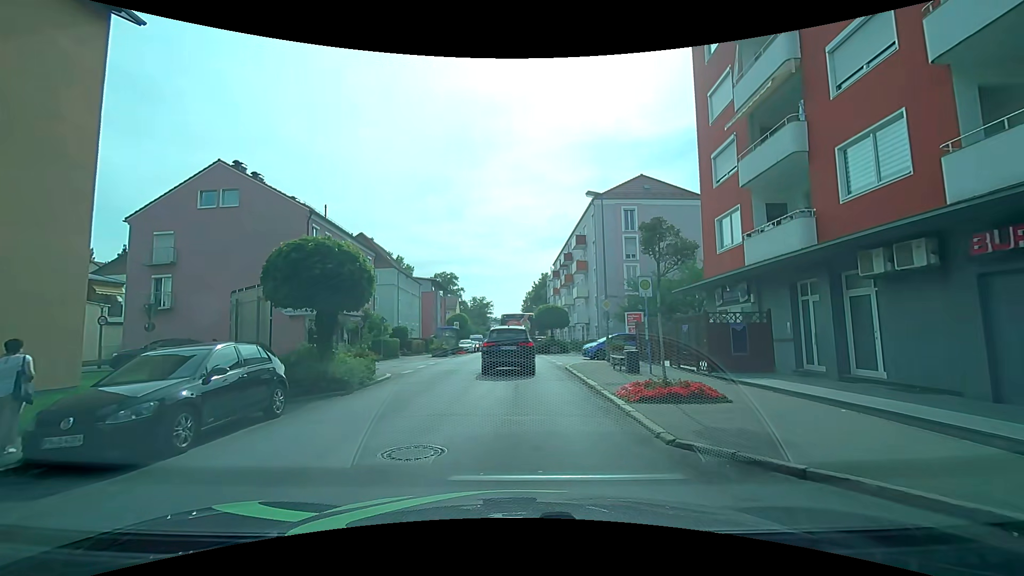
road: tertiary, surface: asphalt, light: Day
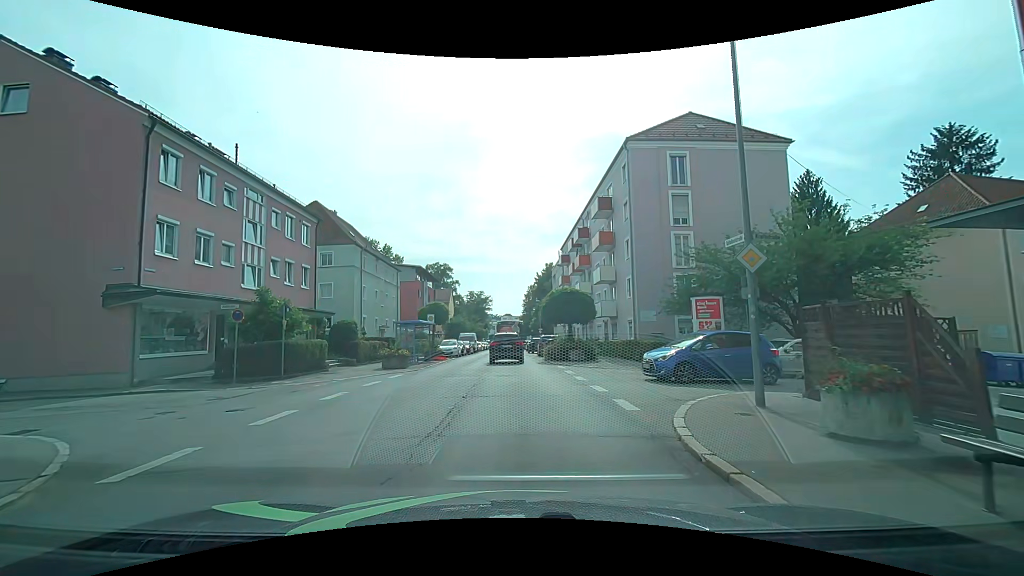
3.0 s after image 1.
(-0.1, +14.6) m; -1°
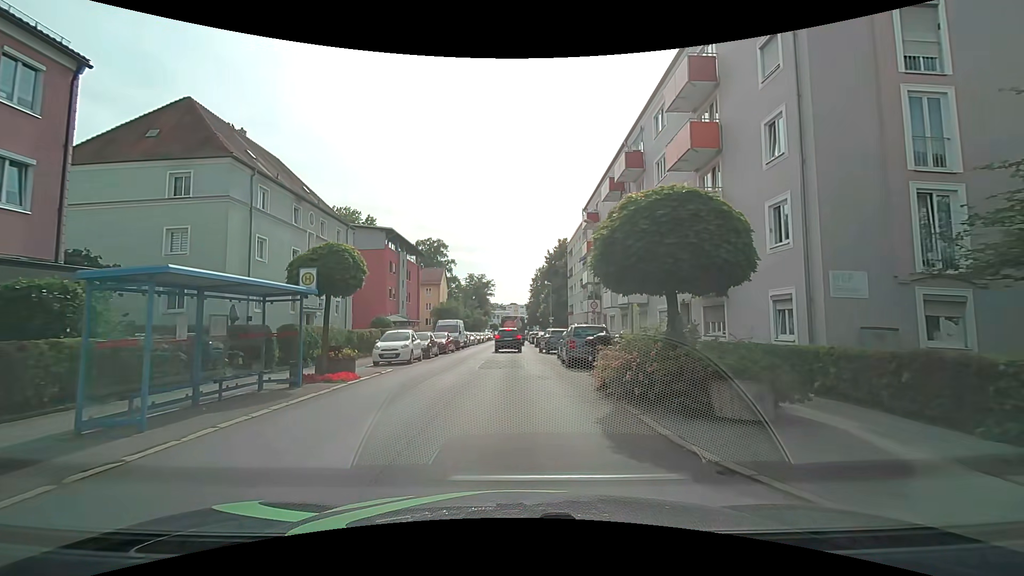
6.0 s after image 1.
(+0.2, +19.5) m; 0°
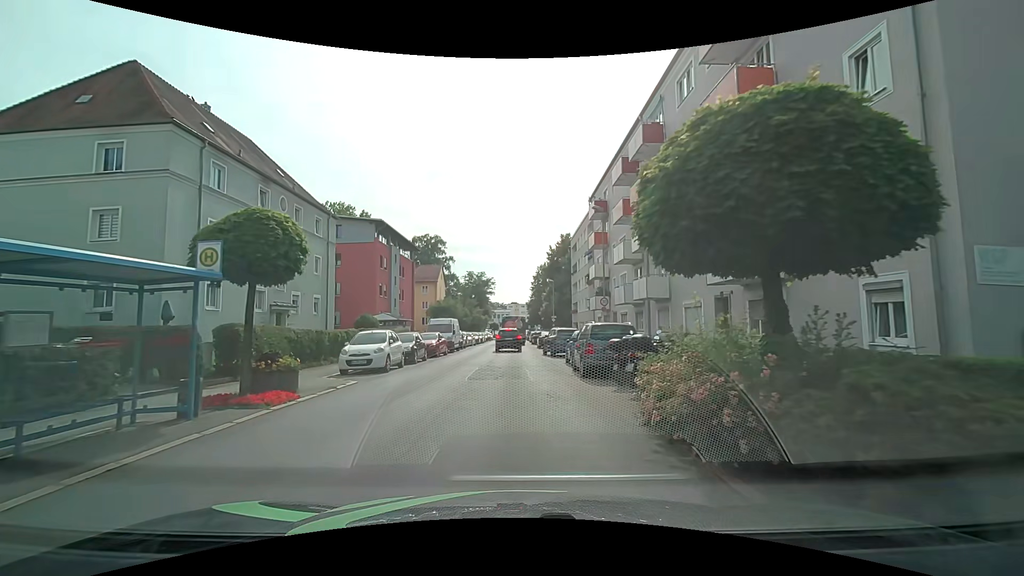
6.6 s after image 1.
(0.0, +4.2) m; 0°
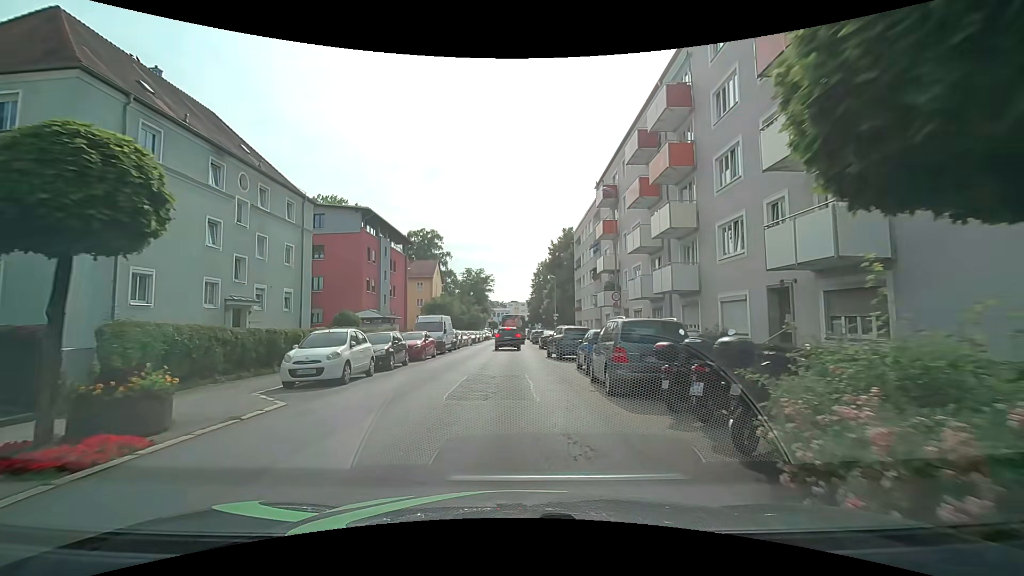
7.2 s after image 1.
(0.0, +4.3) m; 0°
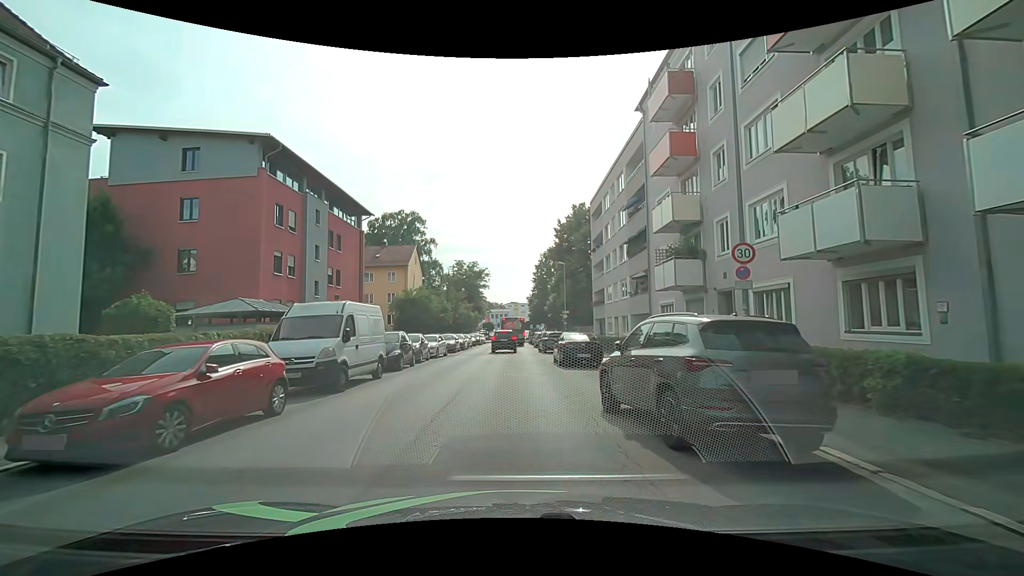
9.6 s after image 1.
(+0.2, +17.3) m; +1°
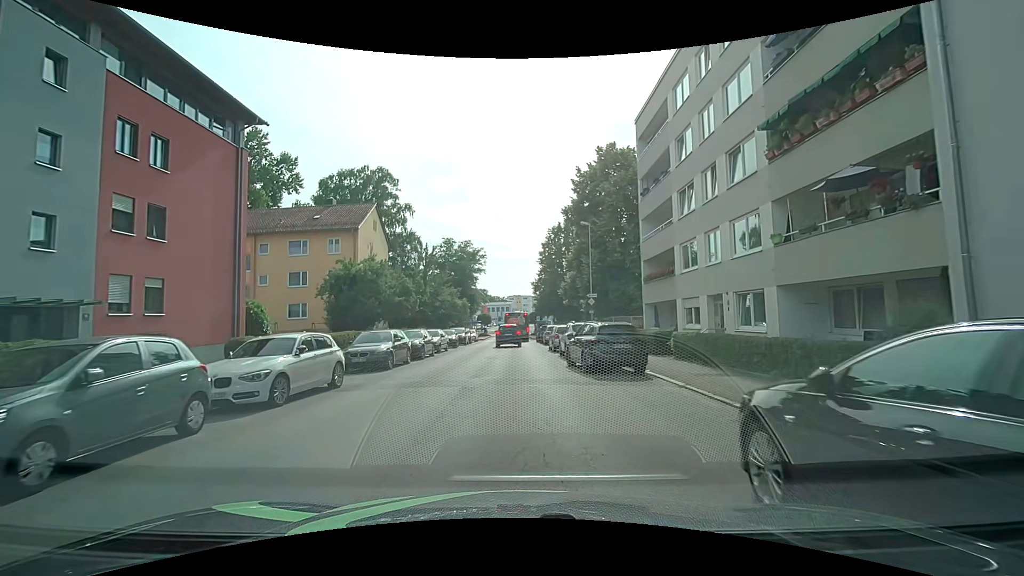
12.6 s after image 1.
(-0.4, +20.0) m; -2°
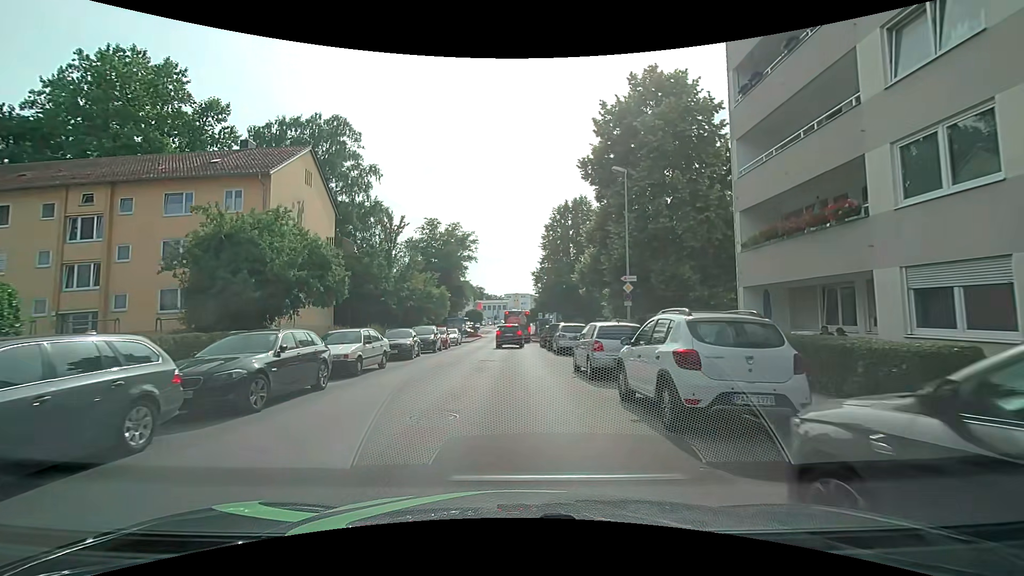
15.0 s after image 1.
(+0.1, +14.6) m; +1°
